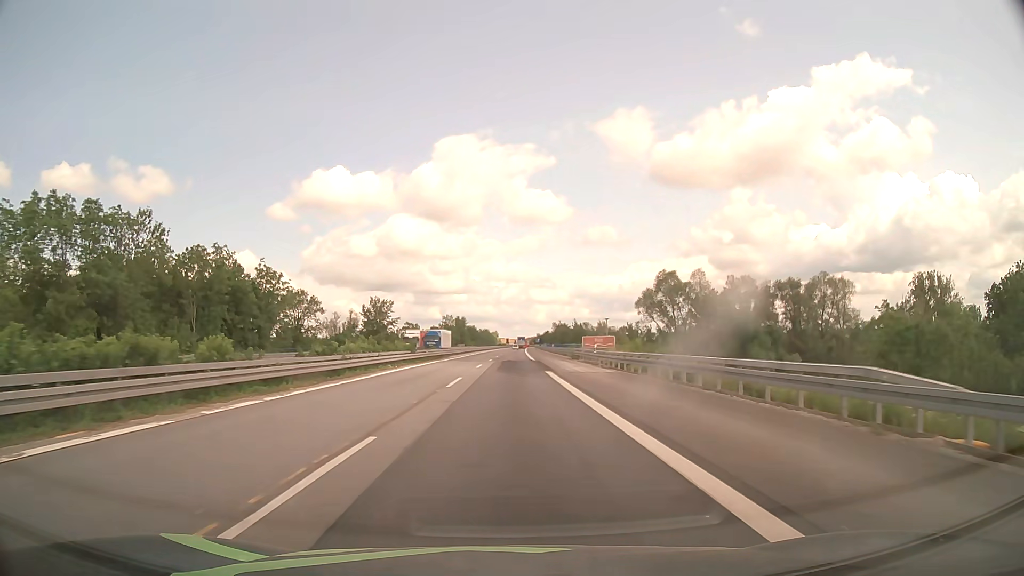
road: motorway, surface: asphalt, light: Day
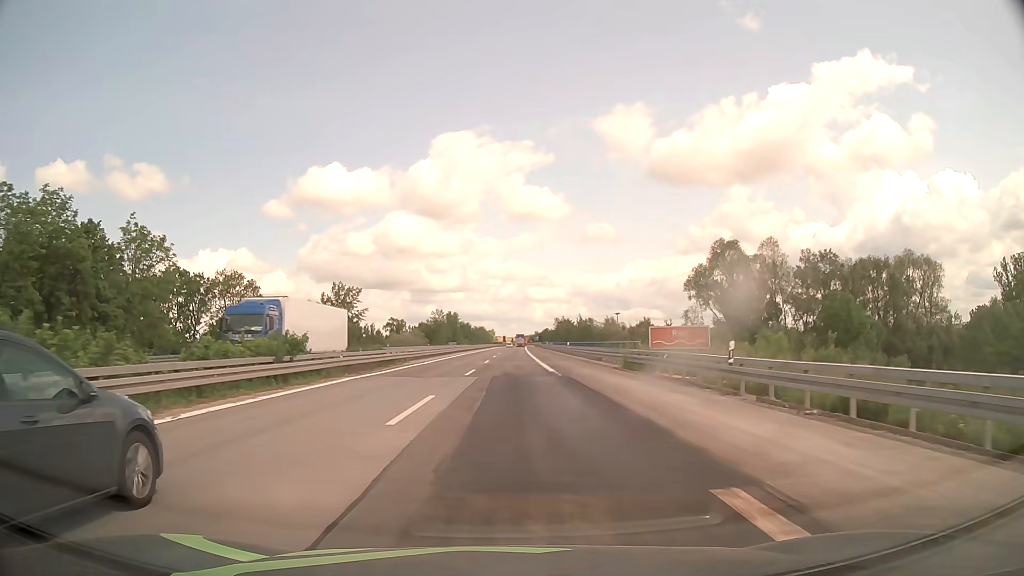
(+0.1, +28.8) m; 0°
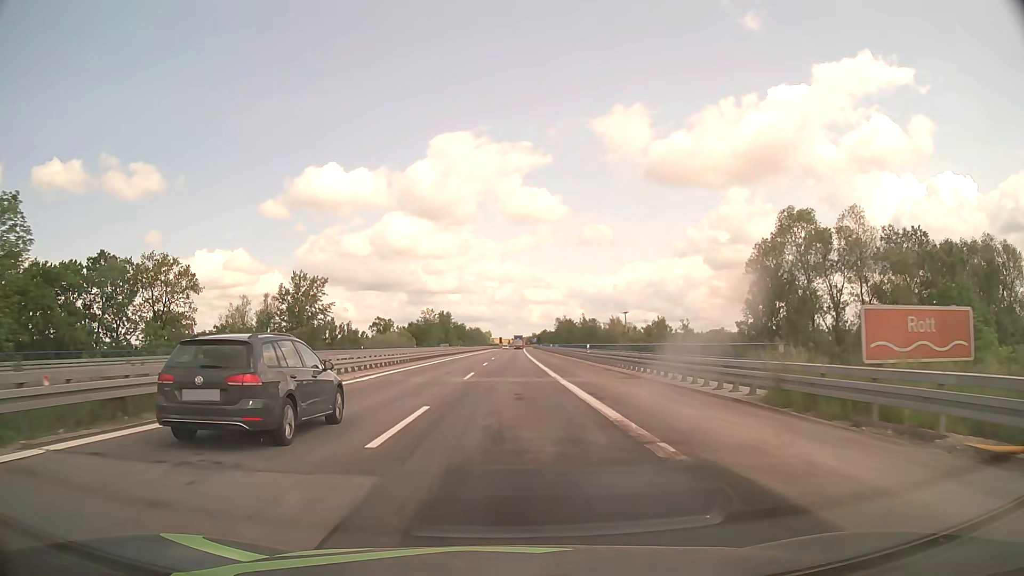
(0.0, +19.2) m; 0°
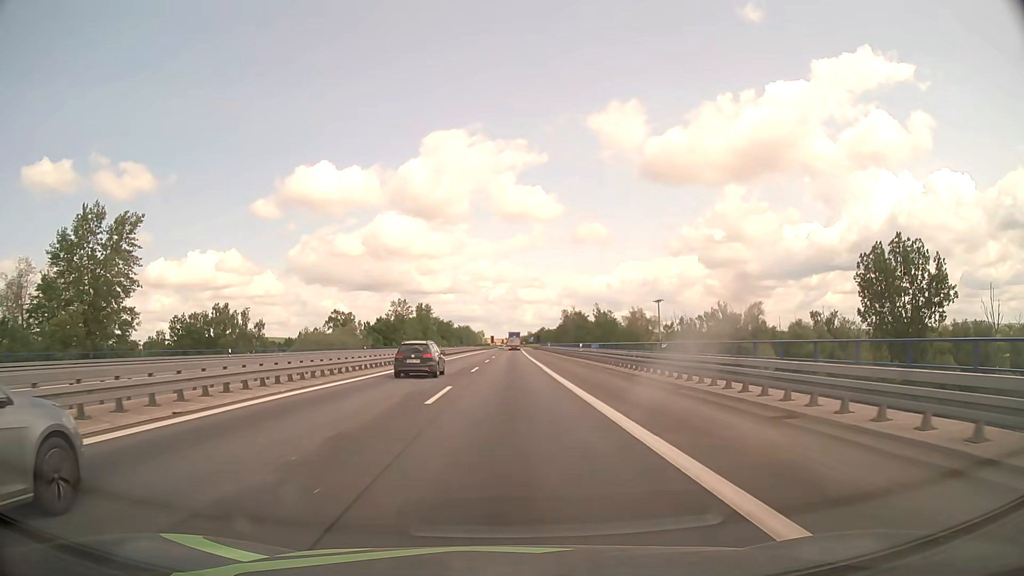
(+0.3, +47.8) m; 0°
(0, +10) (0, +20) (0, +30) (0, +40) (0, +50) (0, +60) (0, +70) (0, +80) (0, +90) (-1, +100) m
